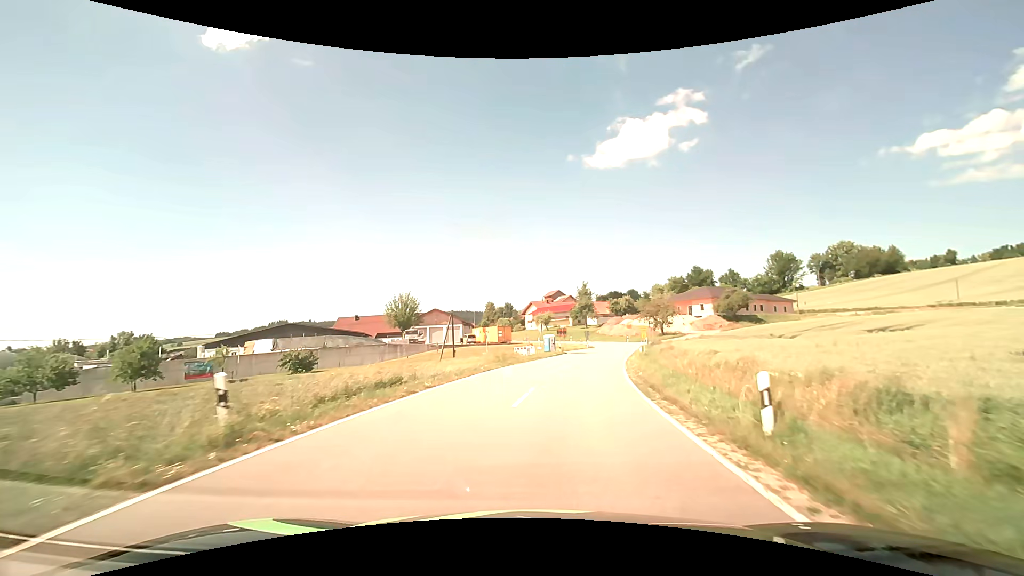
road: secondary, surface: asphalt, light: Day
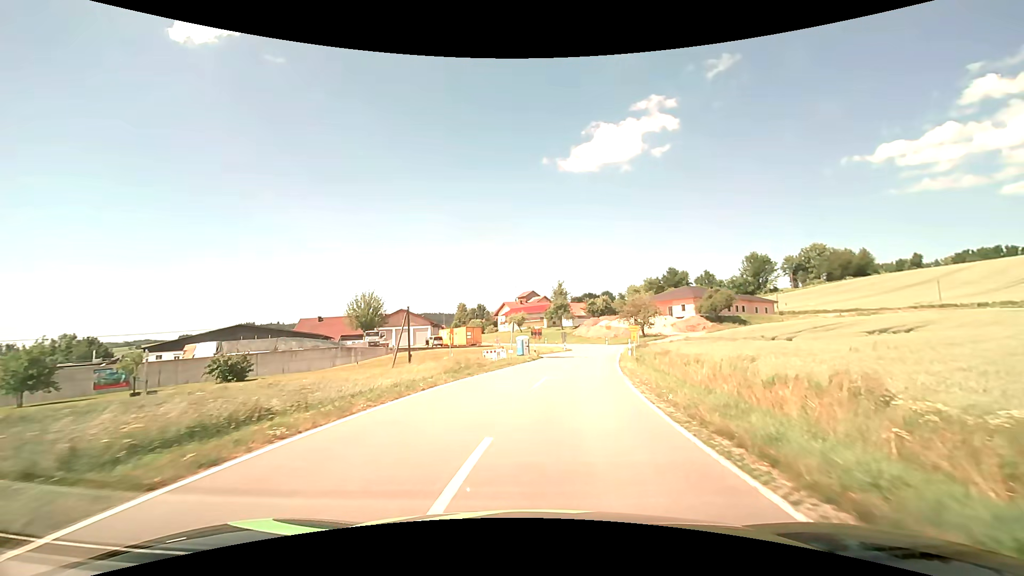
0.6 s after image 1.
(+0.2, +7.0) m; +3°
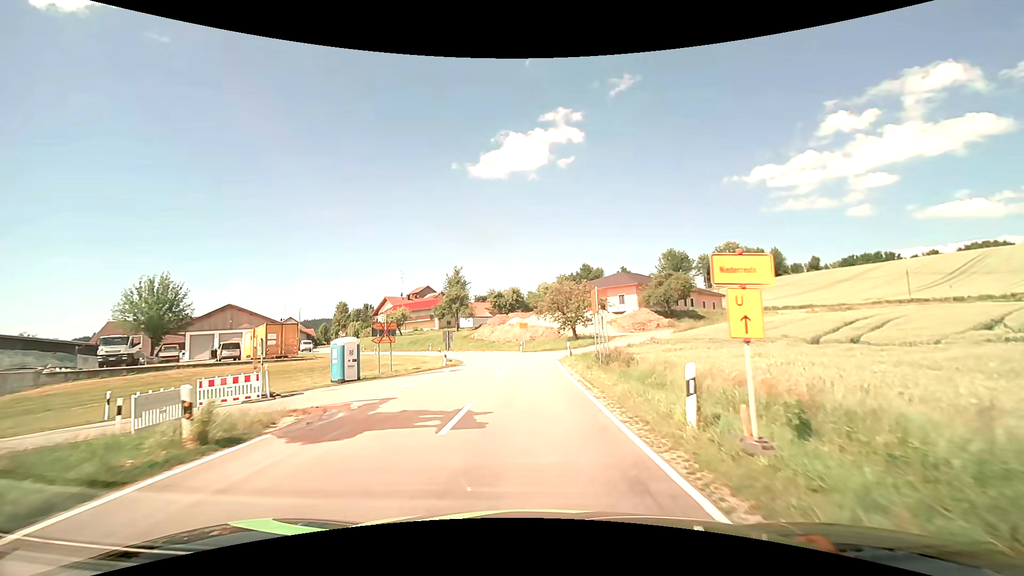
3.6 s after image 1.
(+3.5, +31.2) m; +11°
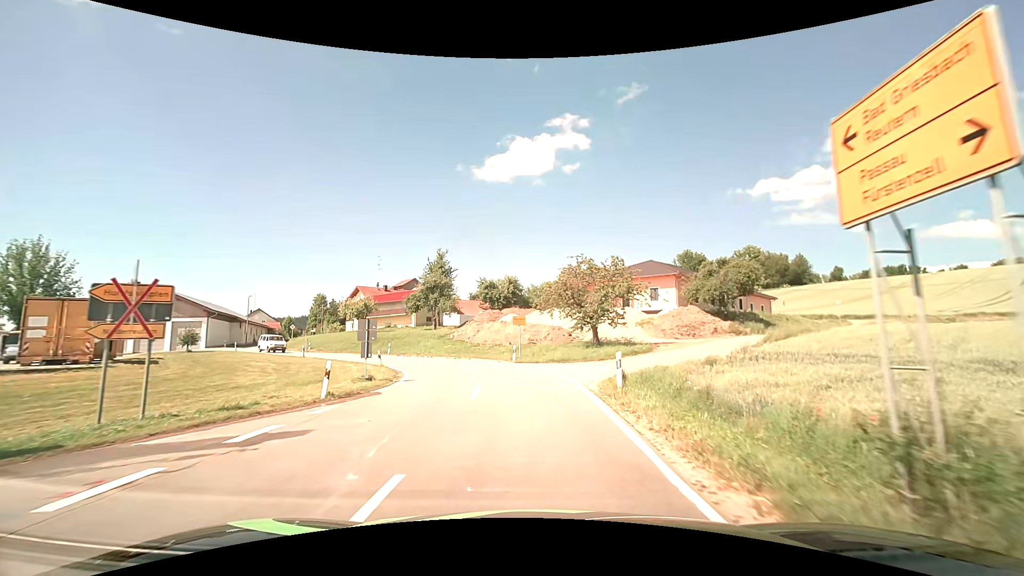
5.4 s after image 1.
(-0.1, +18.9) m; 0°
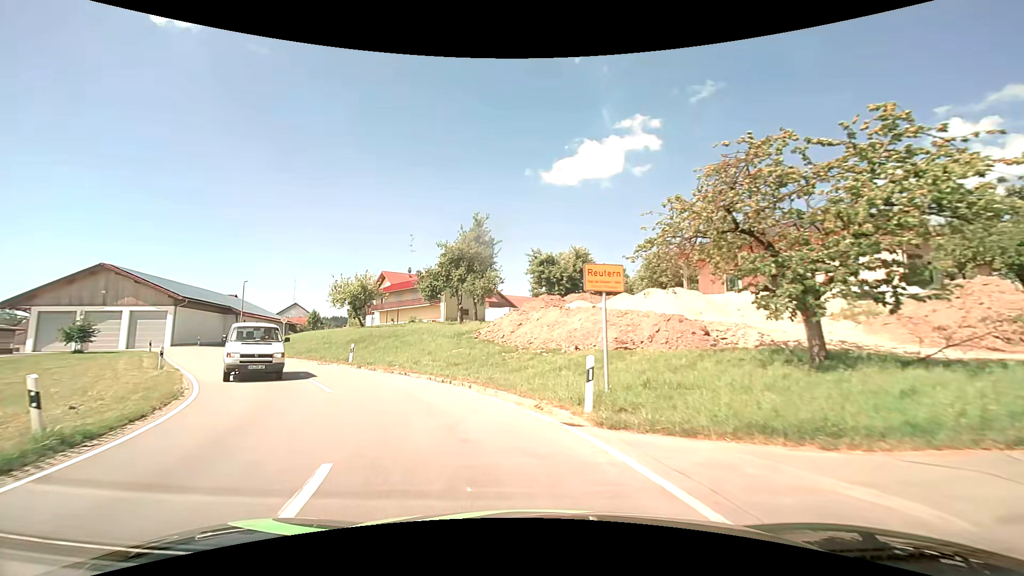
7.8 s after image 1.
(-0.5, +22.9) m; -7°
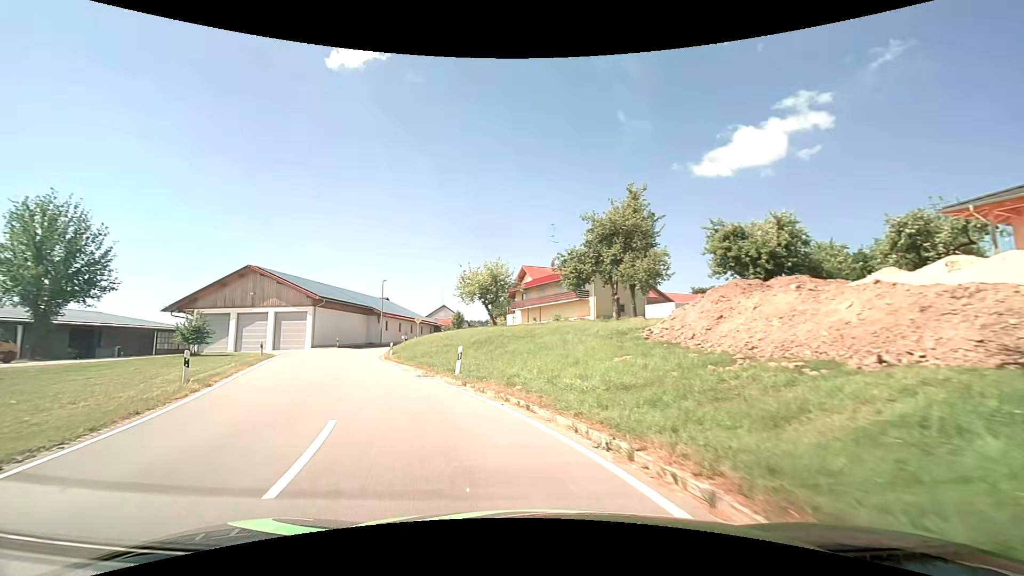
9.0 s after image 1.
(-1.3, +9.8) m; -16°
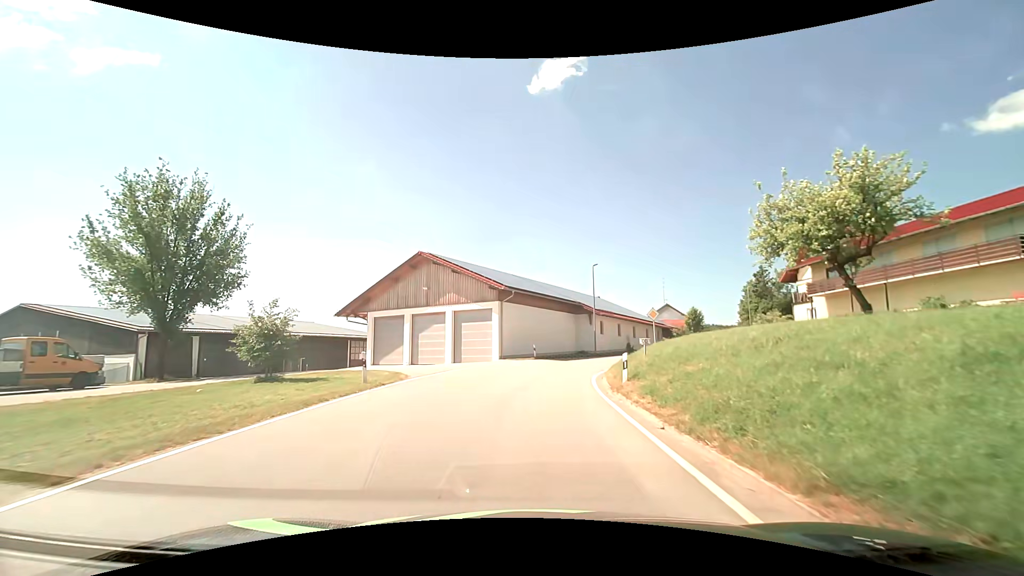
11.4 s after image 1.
(-5.4, +18.8) m; -25°
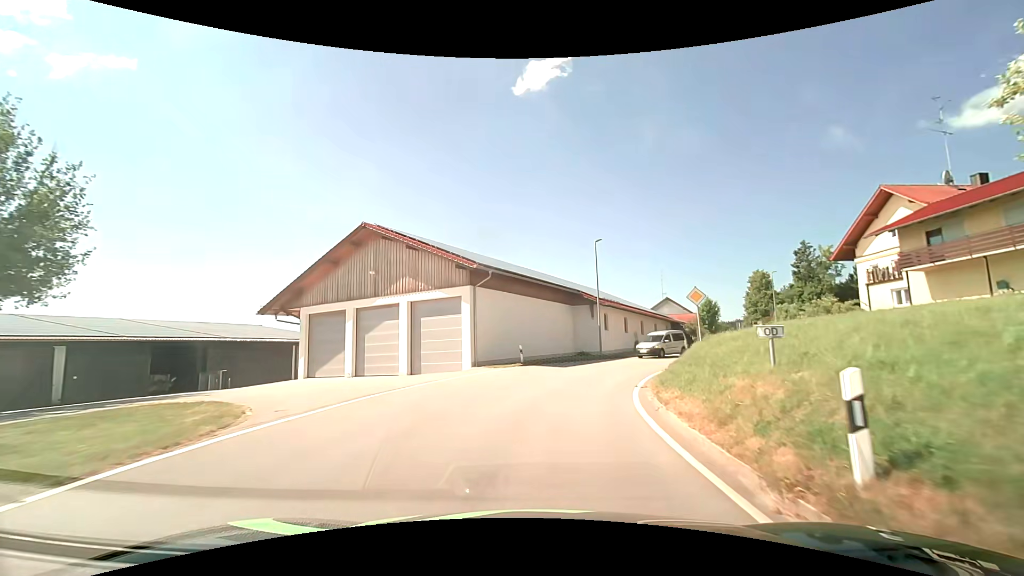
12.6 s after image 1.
(0.0, +10.8) m; +1°
(0, +10) (+2, +20) (+6, +29) (+12, +37) (+19, +44) (+27, +50) (+33, +58) (+35, +68) (+37, +78) (+38, +88) m
